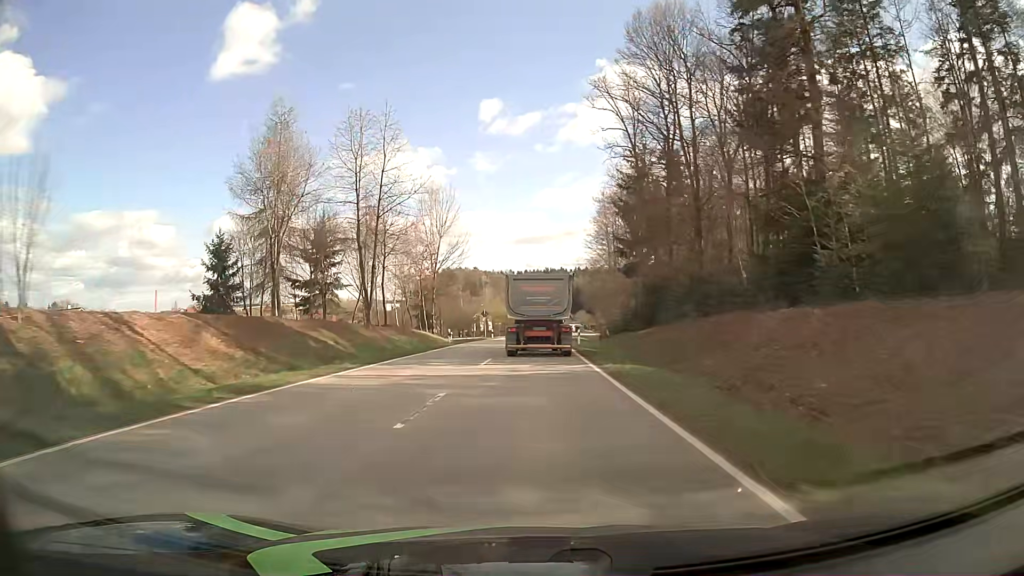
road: tertiary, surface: asphalt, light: Day
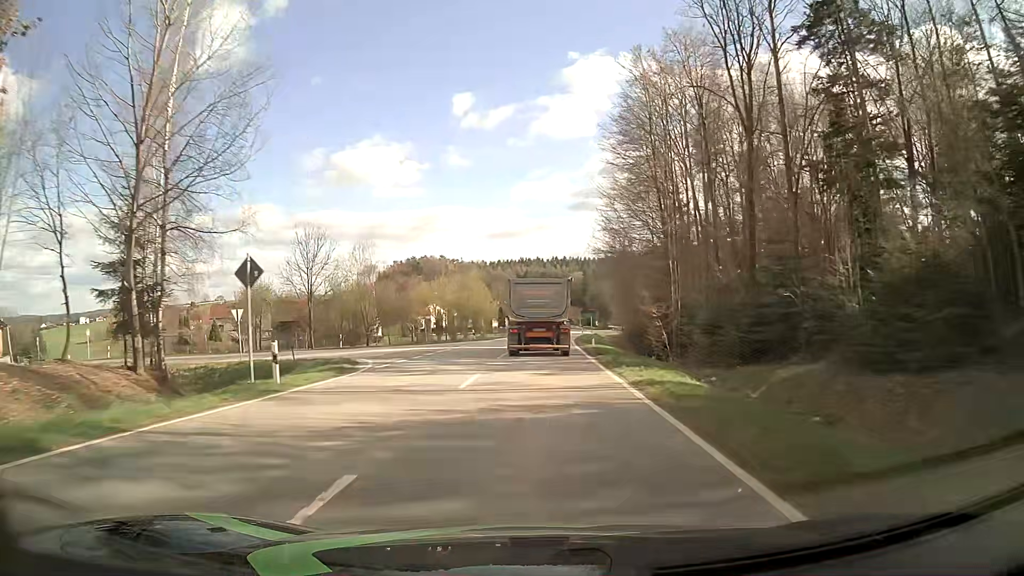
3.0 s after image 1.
(+0.9, +55.4) m; +2°
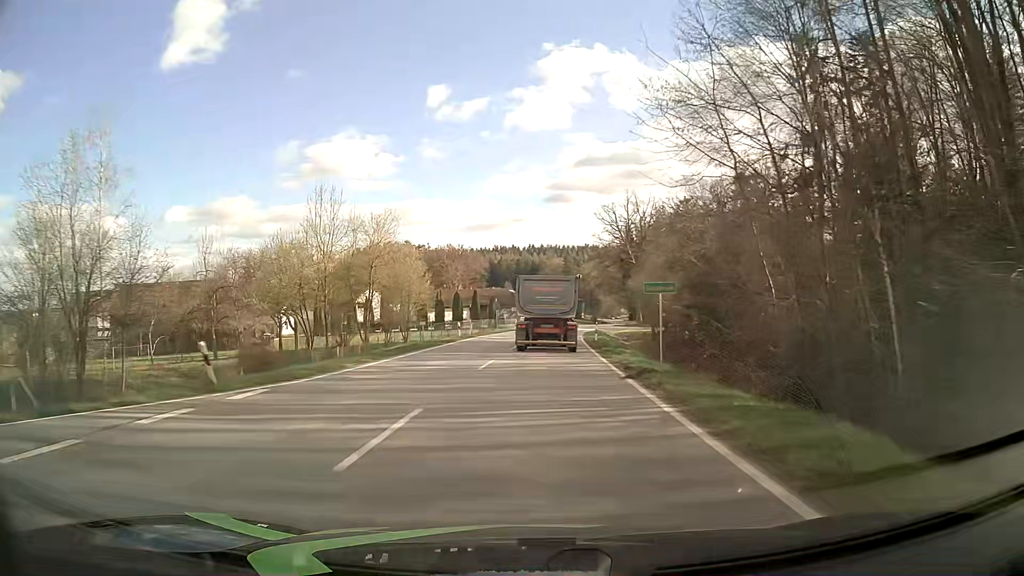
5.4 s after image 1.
(+0.7, +45.2) m; +2°
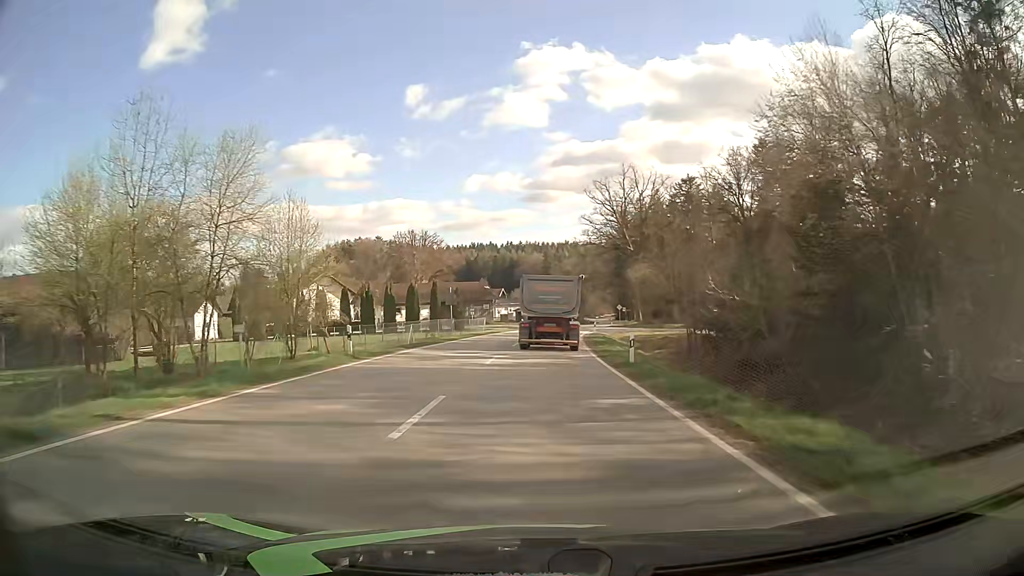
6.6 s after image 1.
(+0.3, +22.4) m; +2°
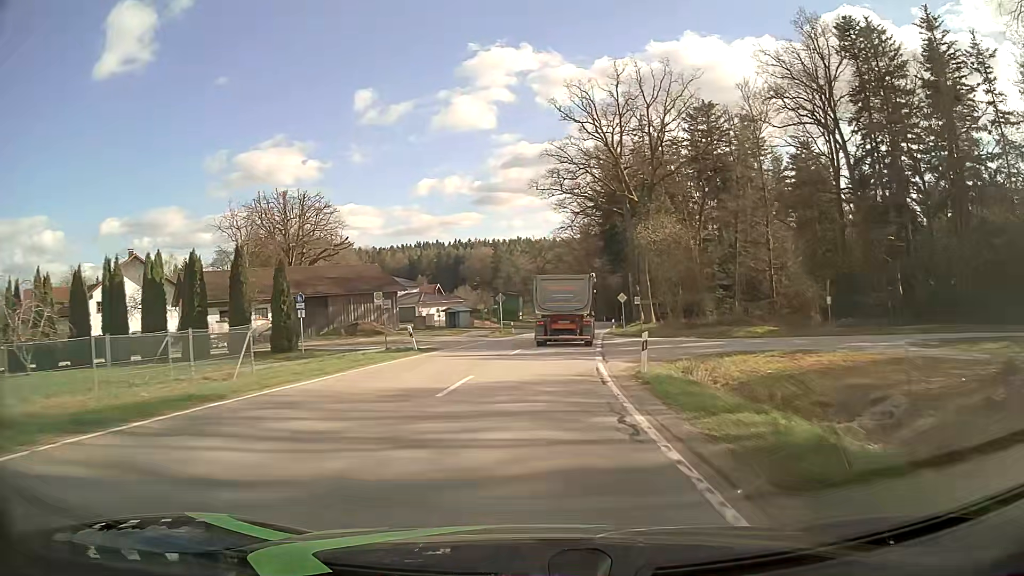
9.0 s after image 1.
(+1.7, +44.7) m; +4°
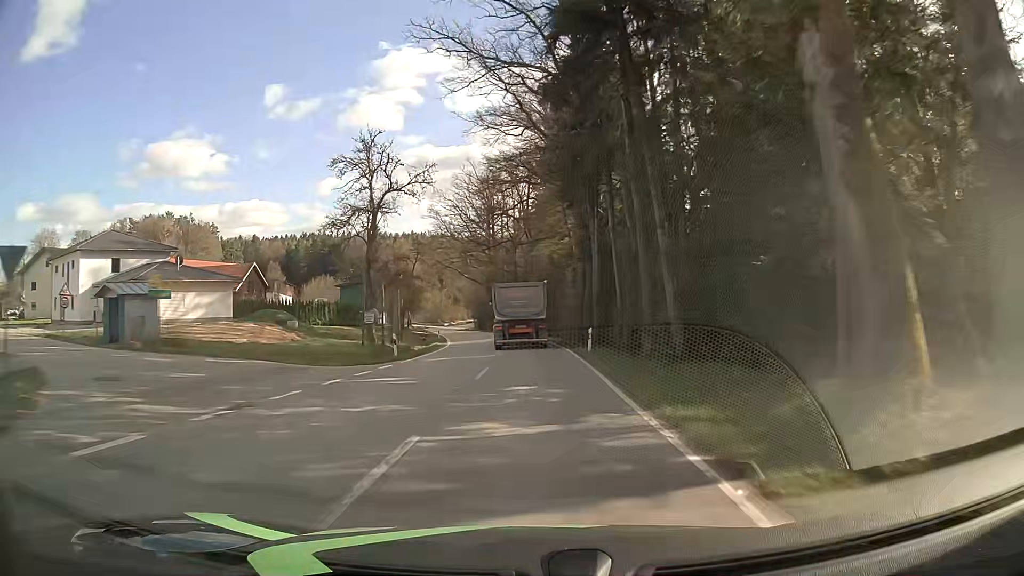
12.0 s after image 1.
(+4.2, +56.1) m; +9°
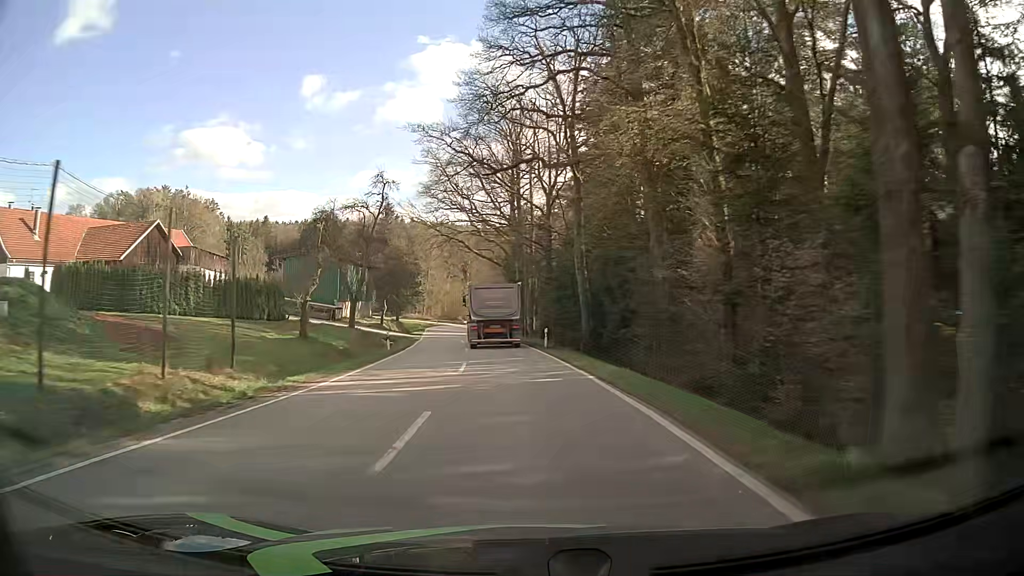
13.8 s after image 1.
(-0.3, +34.4) m; -3°
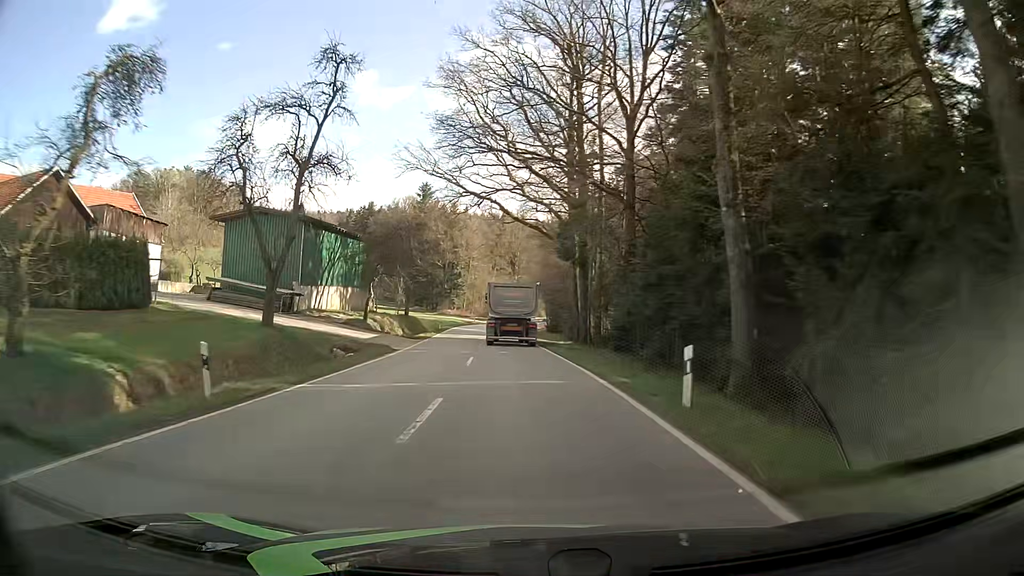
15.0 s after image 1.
(-0.9, +23.2) m; -5°
(0, +10) (0, +20) (-1, +30) (-2, +40) (-2, +50) (-3, +60) (-3, +70) (-4, +80) (-4, +90) (-4, +100) m
